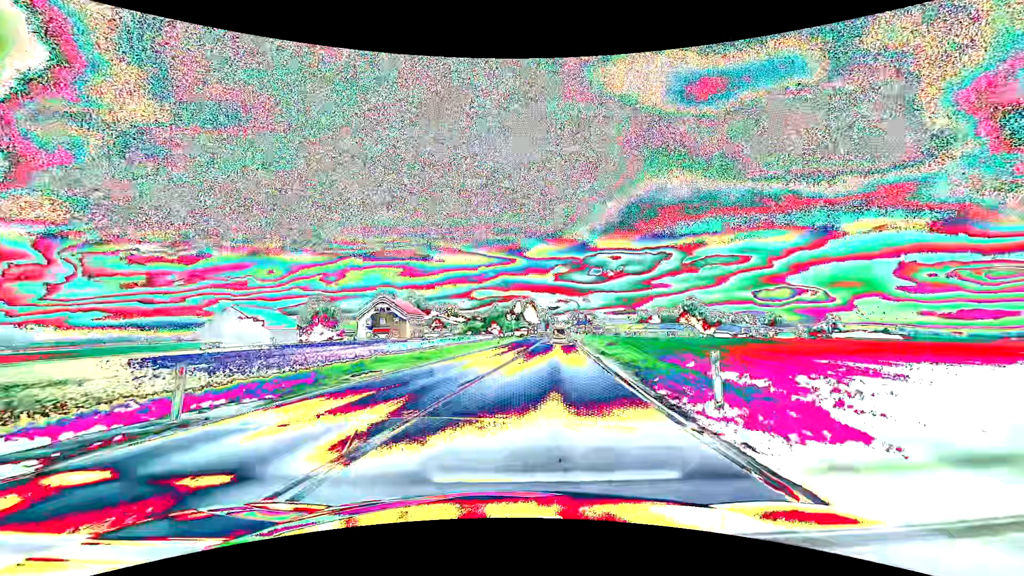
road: primary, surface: asphalt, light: Day
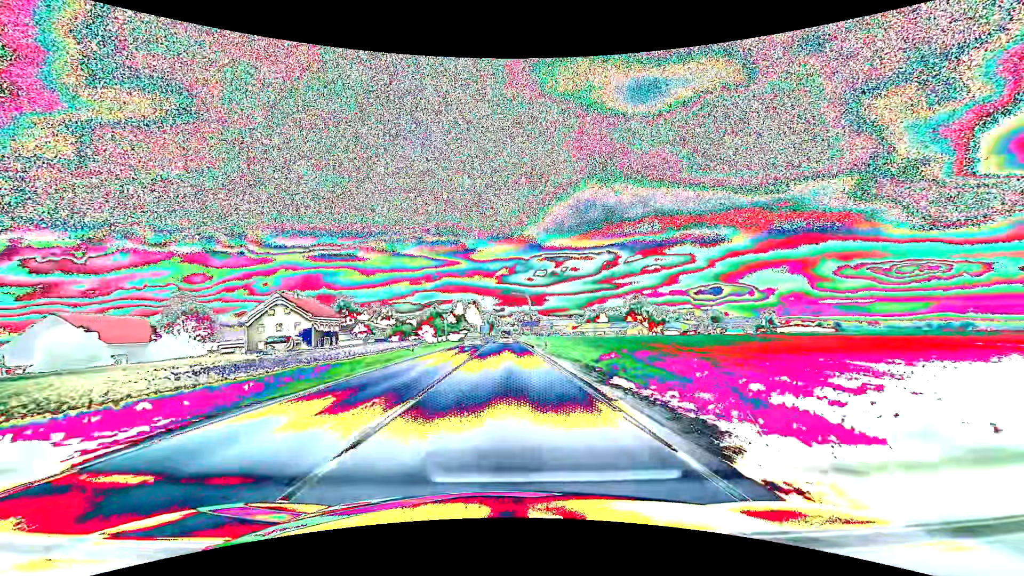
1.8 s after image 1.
(+1.7, +19.8) m; +7°
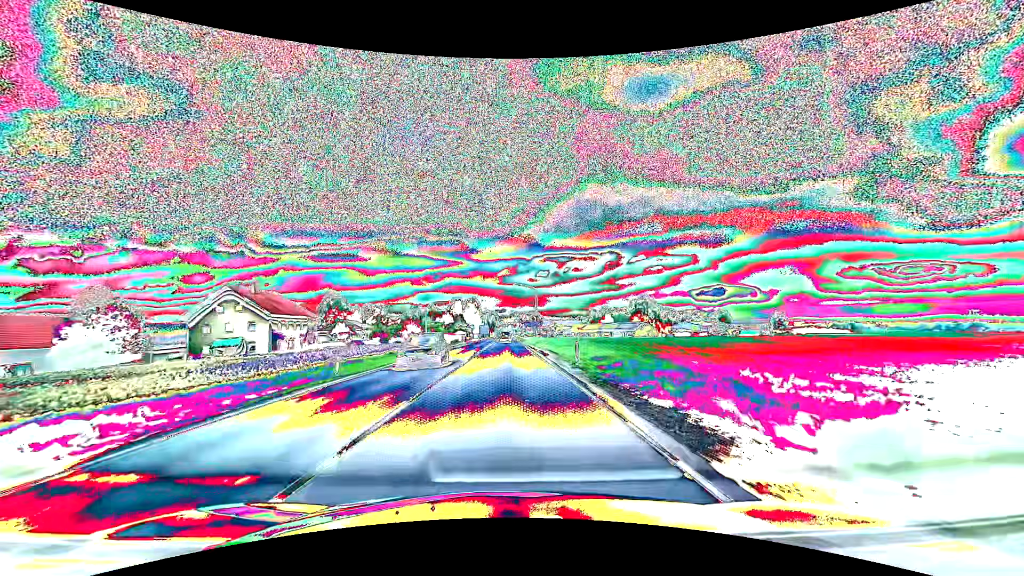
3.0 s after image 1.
(0.0, +15.3) m; 0°
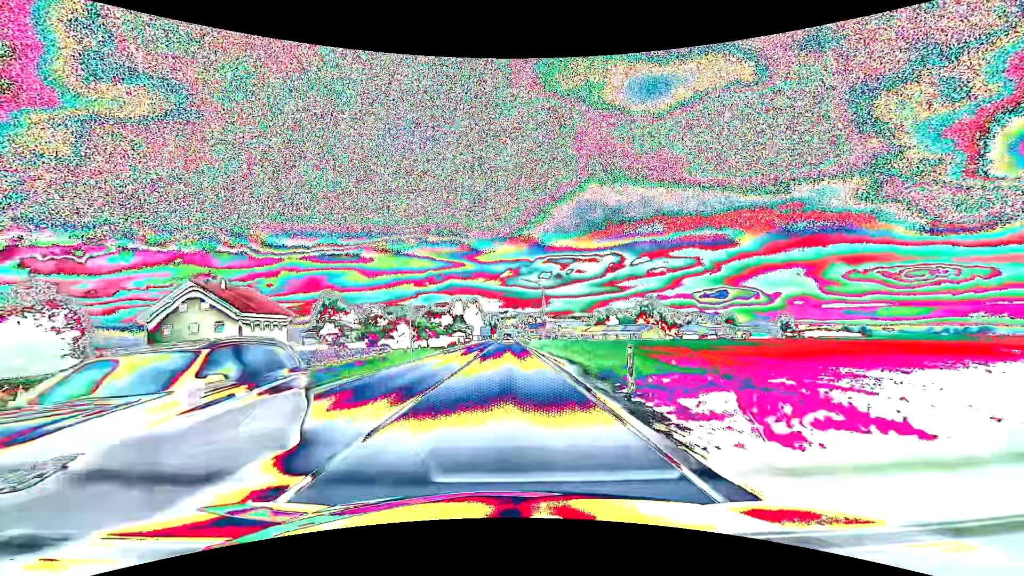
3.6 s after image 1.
(0.0, +8.2) m; 0°
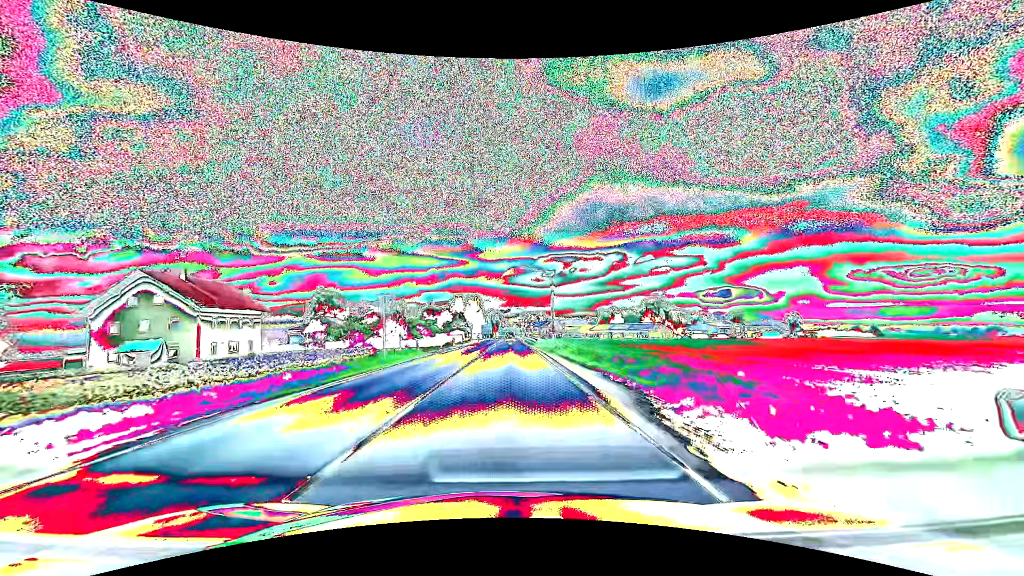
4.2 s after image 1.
(0.0, +8.6) m; 0°
